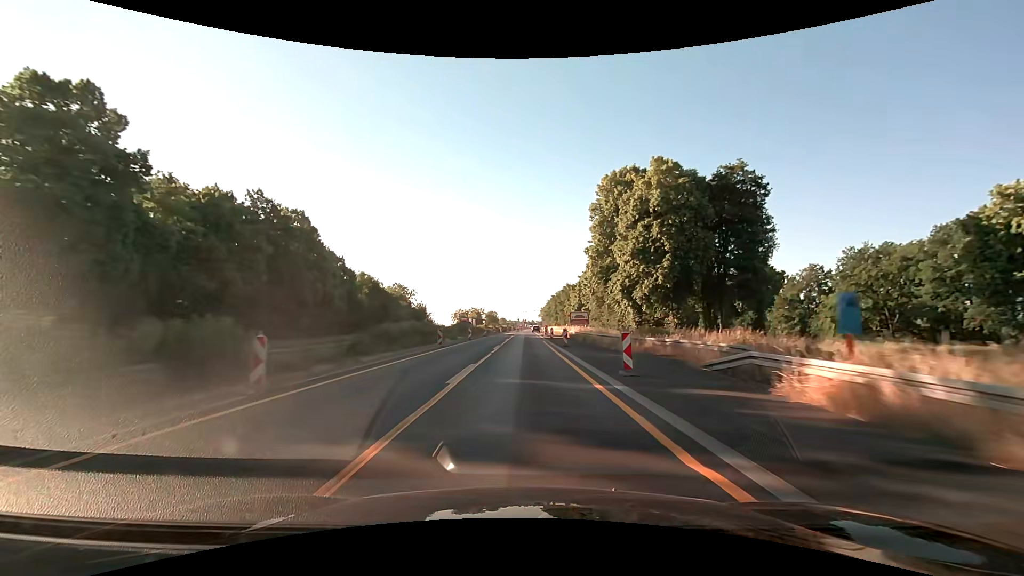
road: motorway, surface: asphalt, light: Day
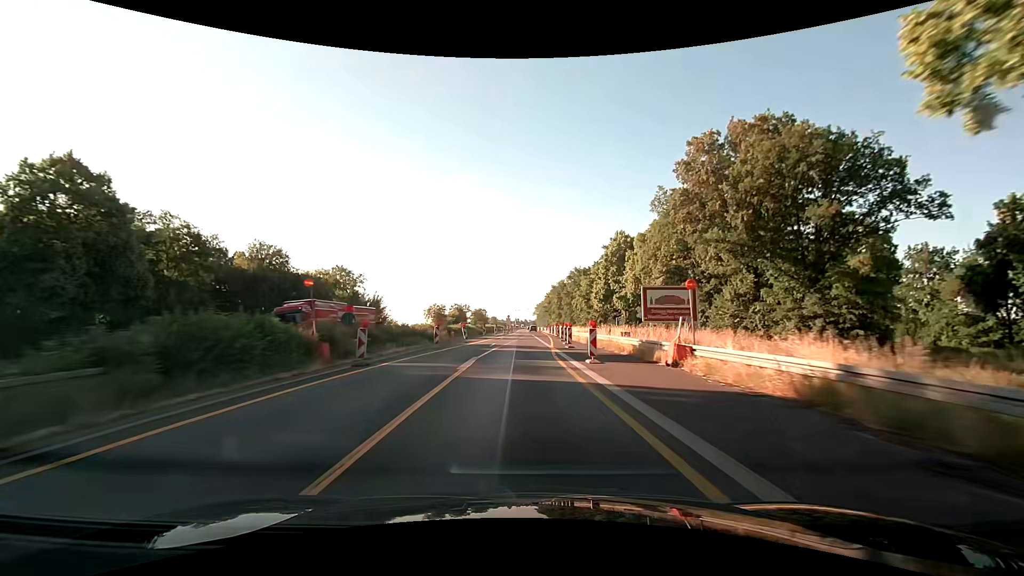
(+0.2, +50.1) m; +1°
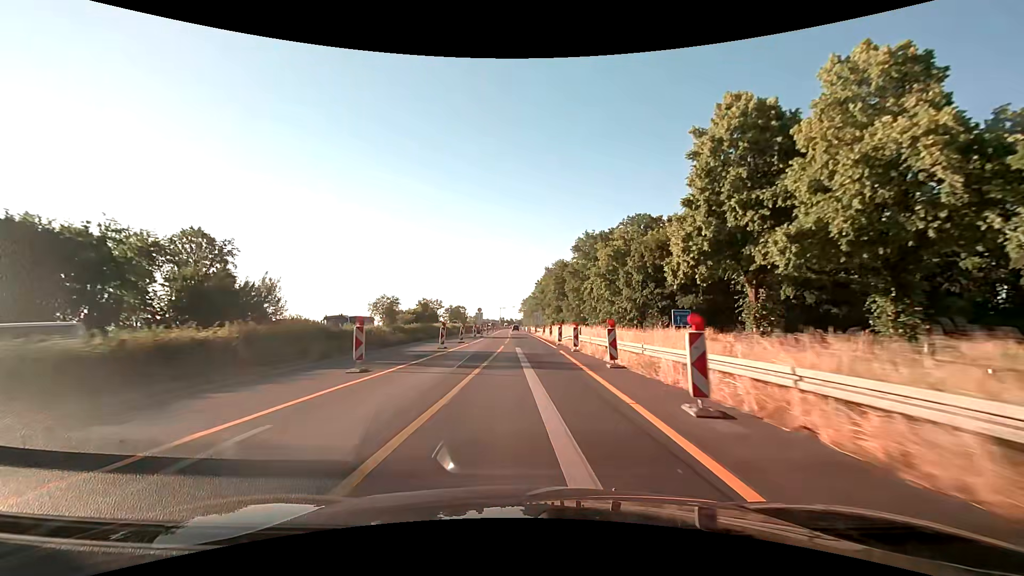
(+1.0, +50.0) m; +2°
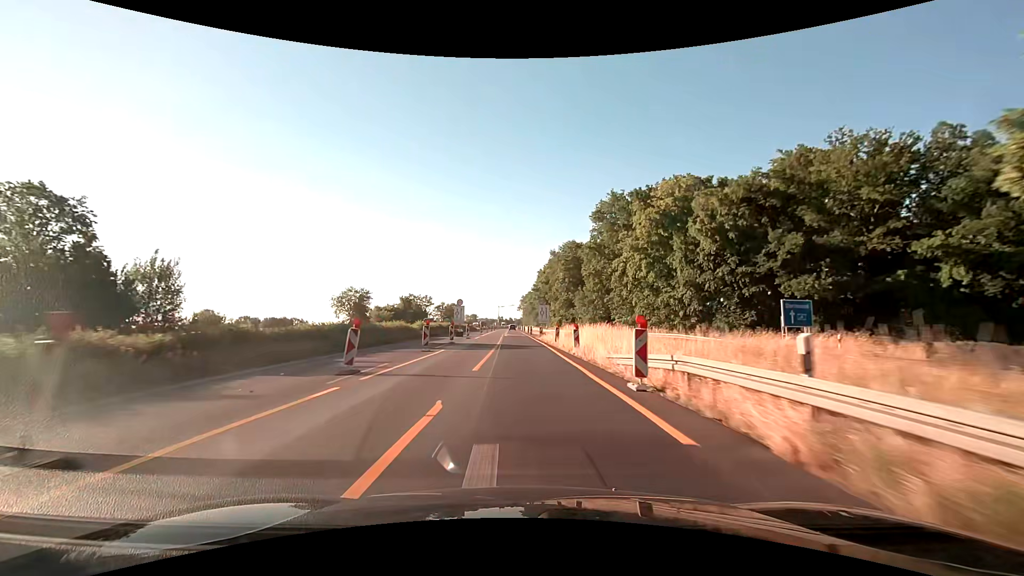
(0.0, +25.0) m; 0°
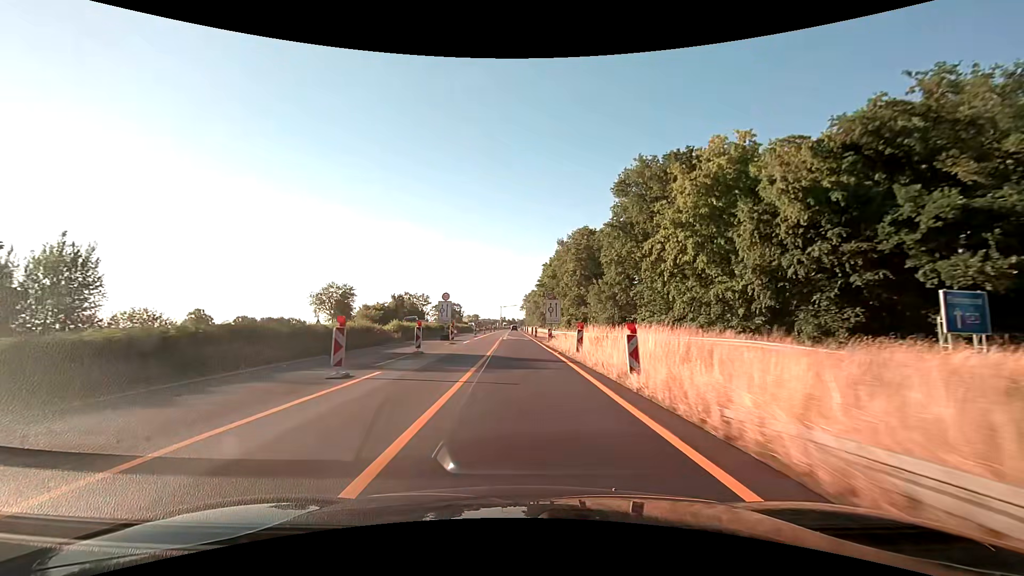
(-0.1, +12.5) m; 0°
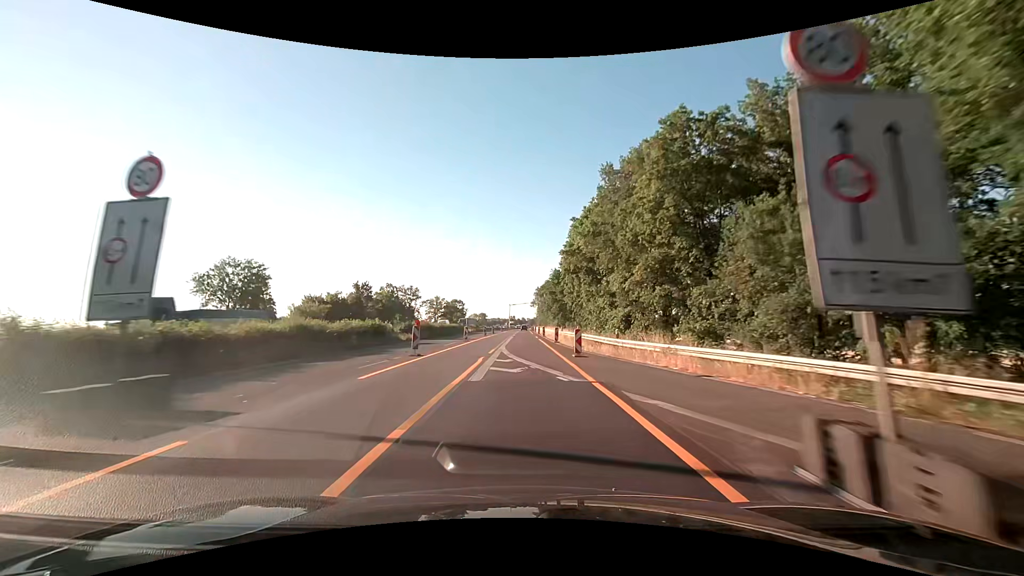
(-0.6, +37.5) m; -1°
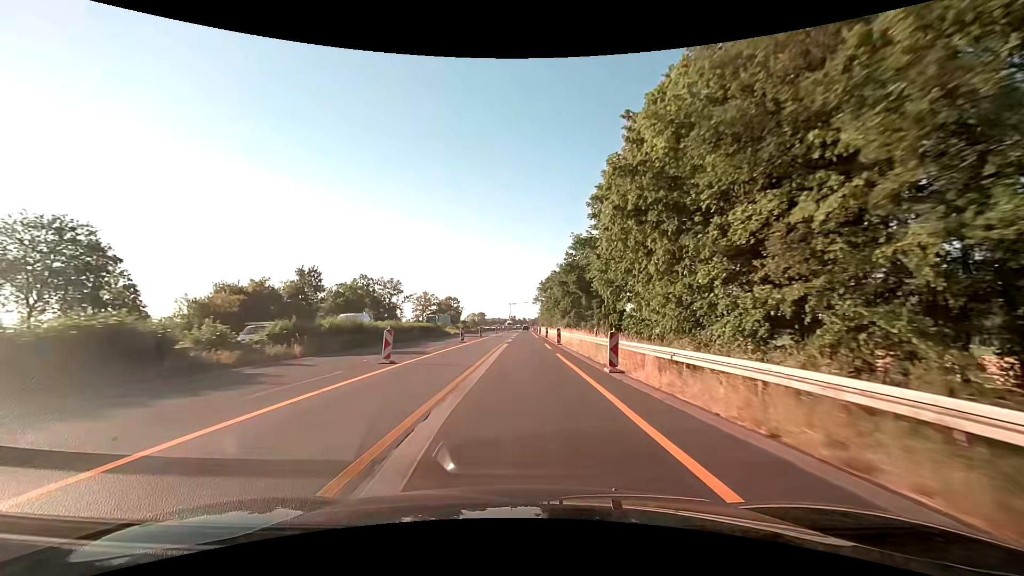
(0.0, +24.9) m; 0°
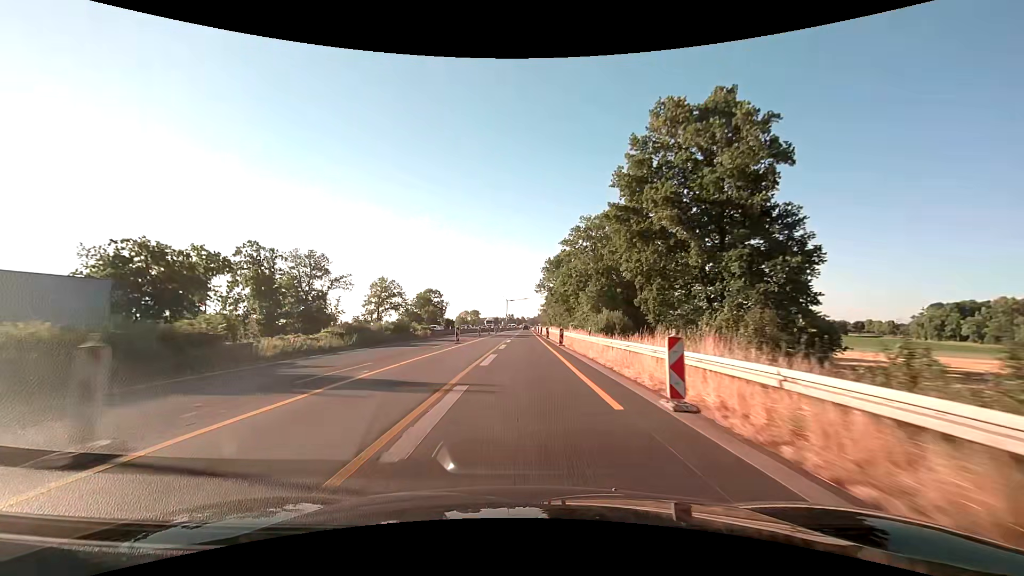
(+0.2, +50.0) m; 0°
(0, +10) (0, +20) (0, +30) (0, +40) (0, +50) (0, +60) (0, +70) (0, +80) (0, +90) (0, +100) m
